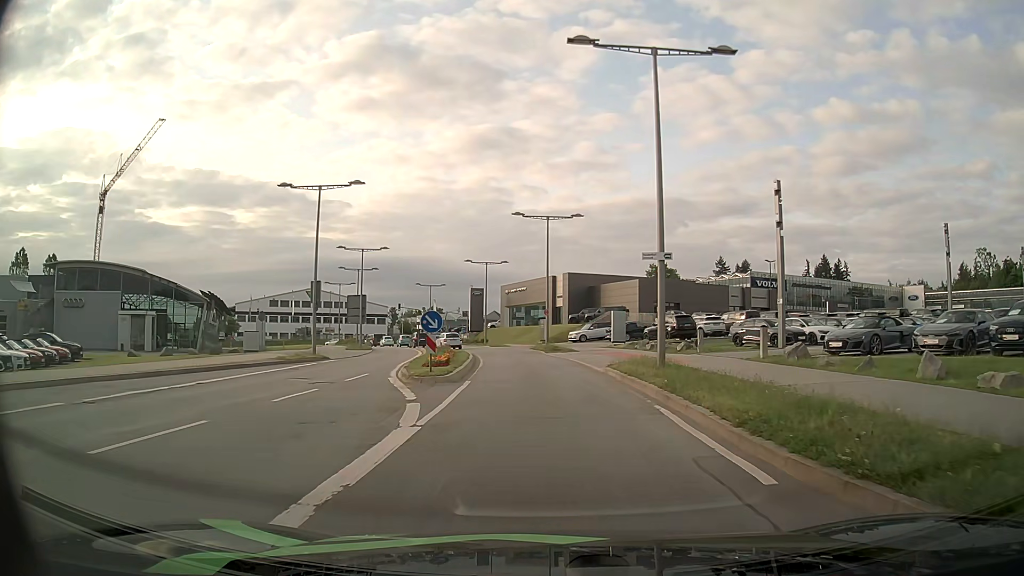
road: secondary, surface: asphalt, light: Day
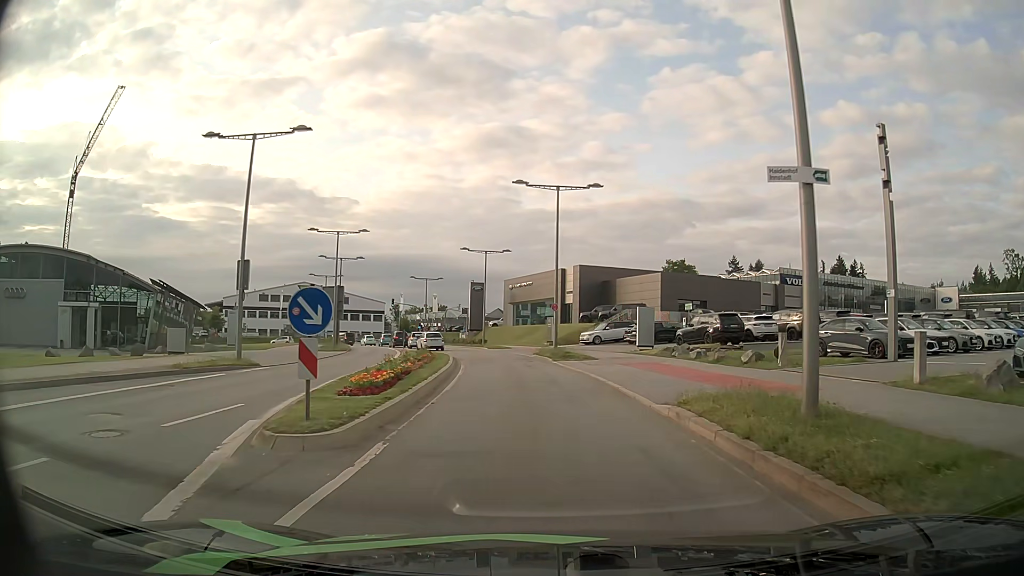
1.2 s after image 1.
(0.0, +9.8) m; -1°
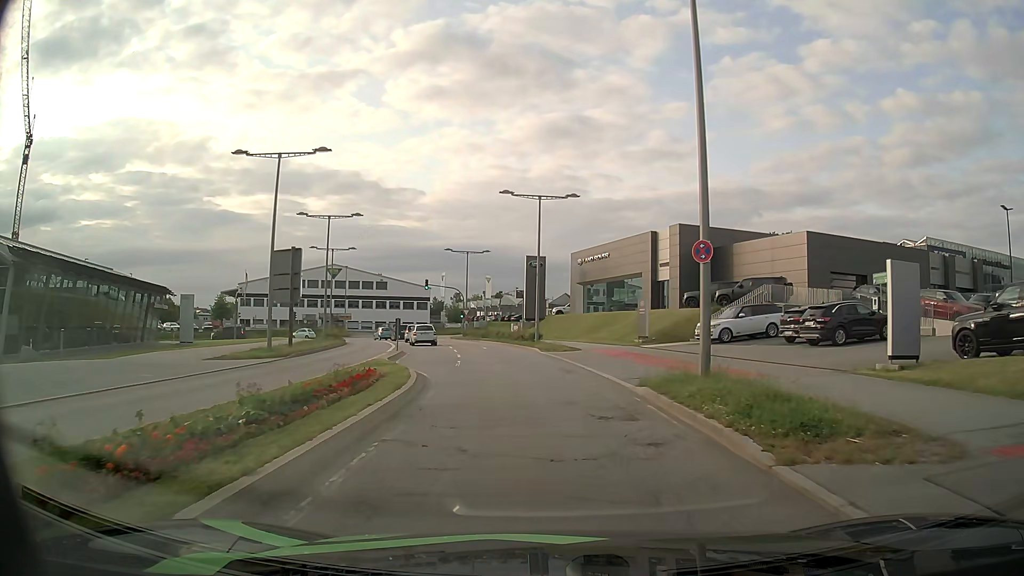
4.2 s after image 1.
(-0.8, +23.2) m; -6°
